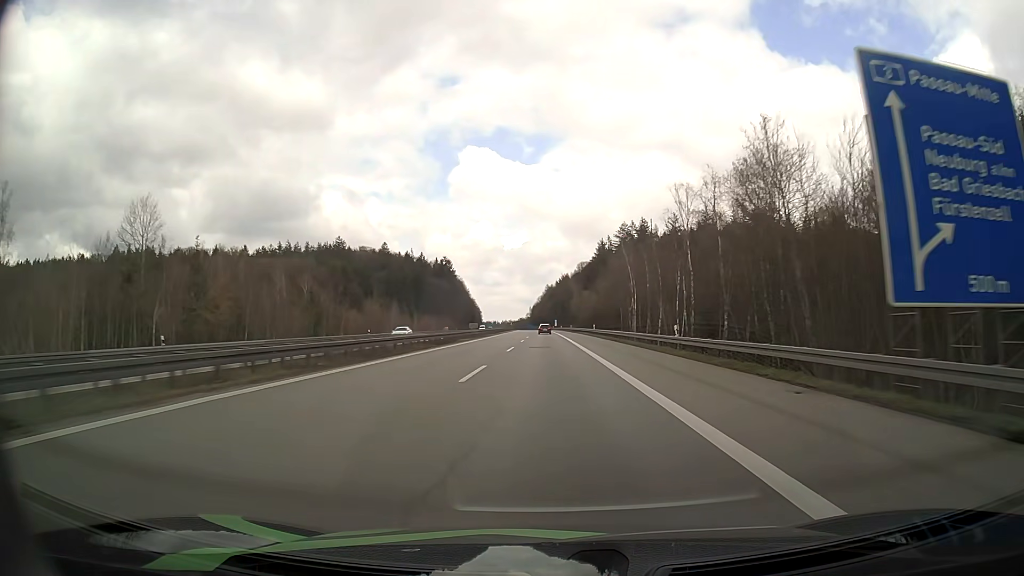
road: motorway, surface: asphalt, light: Day
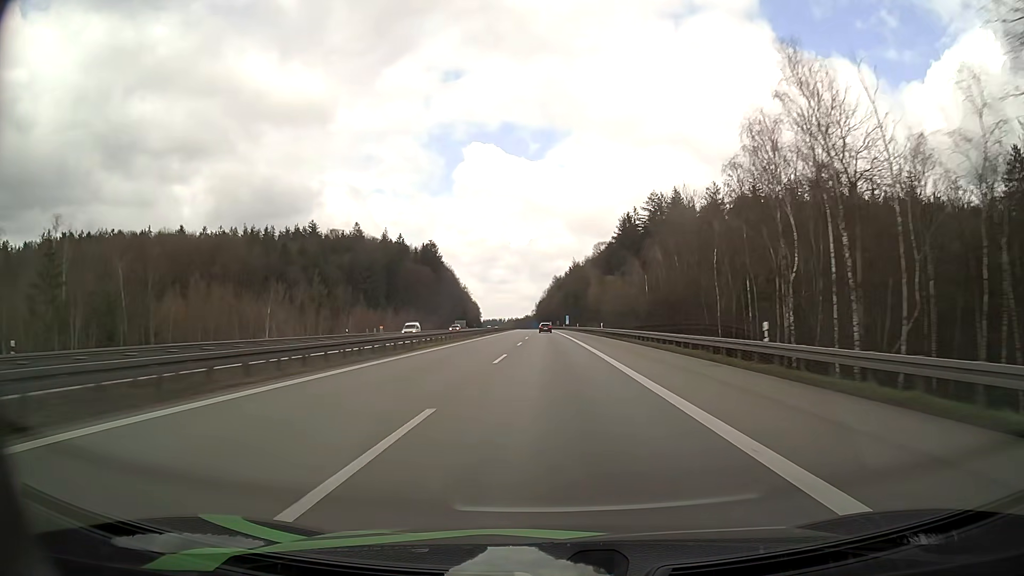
(-0.2, +65.1) m; -1°
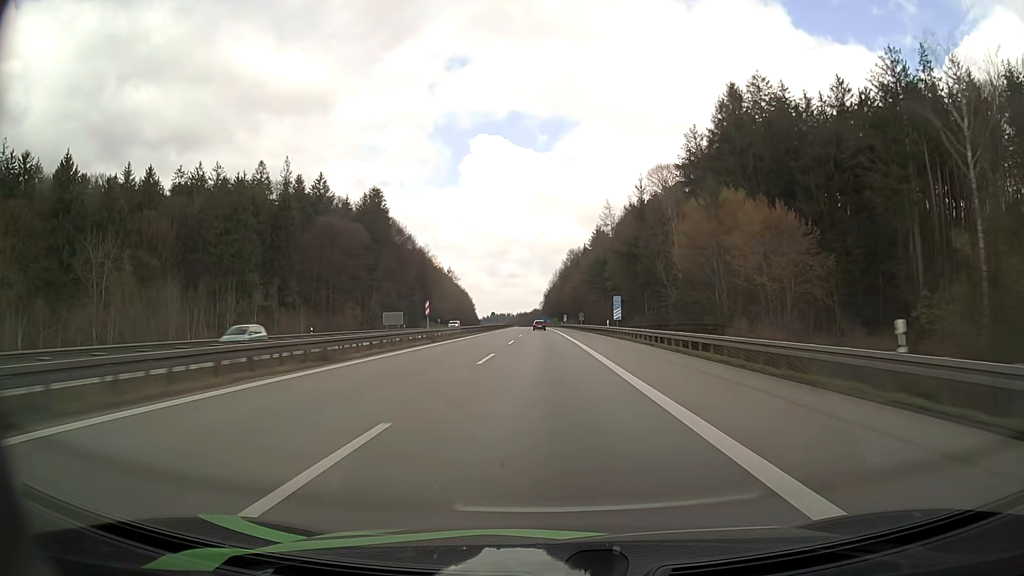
(-0.5, +109.5) m; -1°
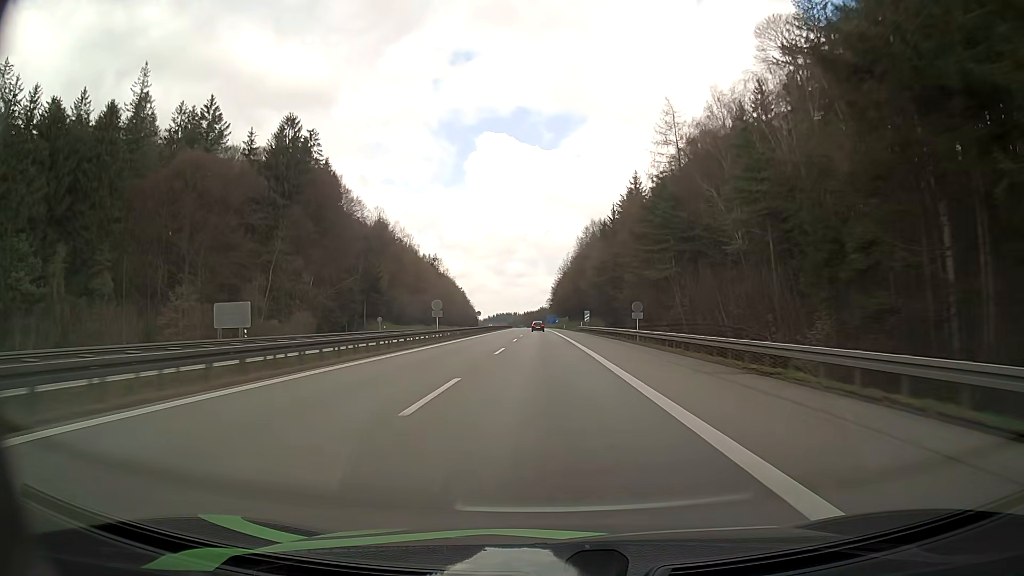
(-0.6, +64.6) m; -1°
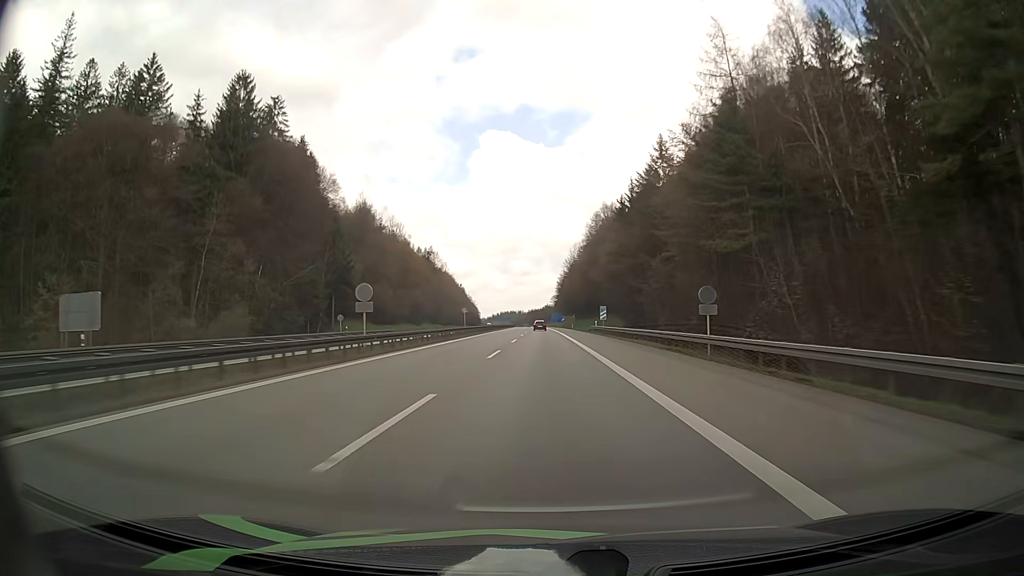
(0.0, +21.4) m; 0°
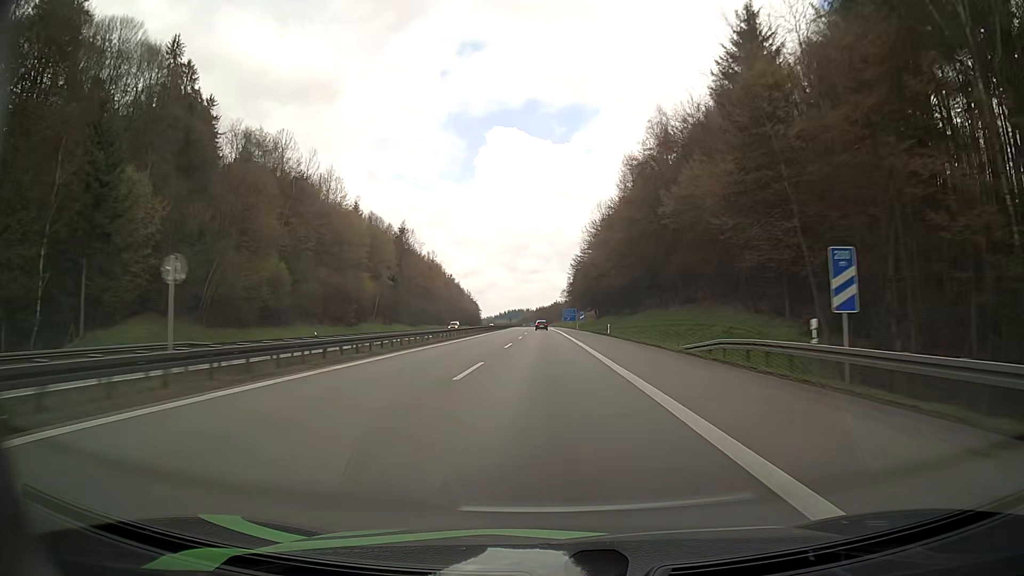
(-0.4, +62.4) m; -1°
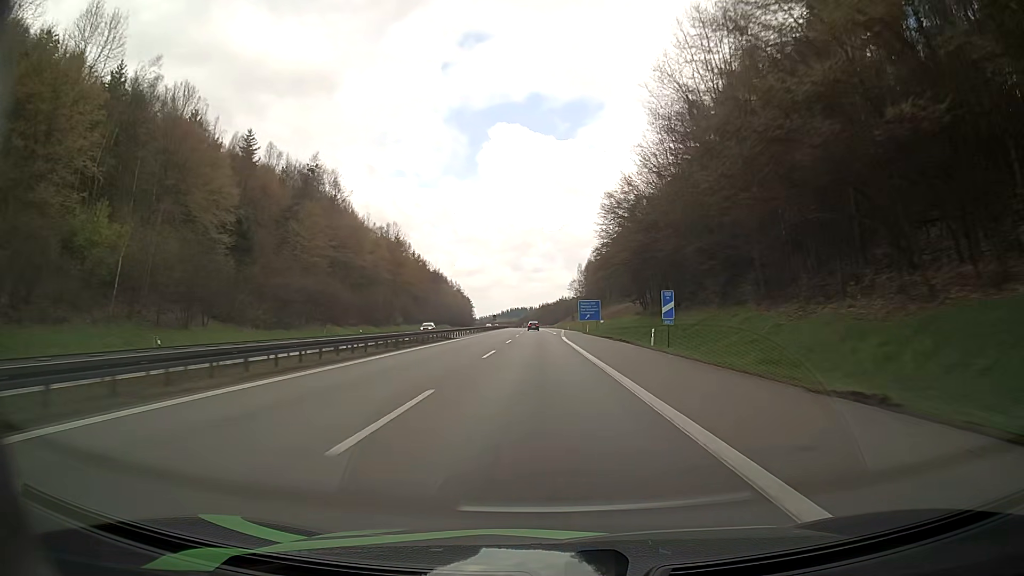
(-0.5, +79.7) m; 0°
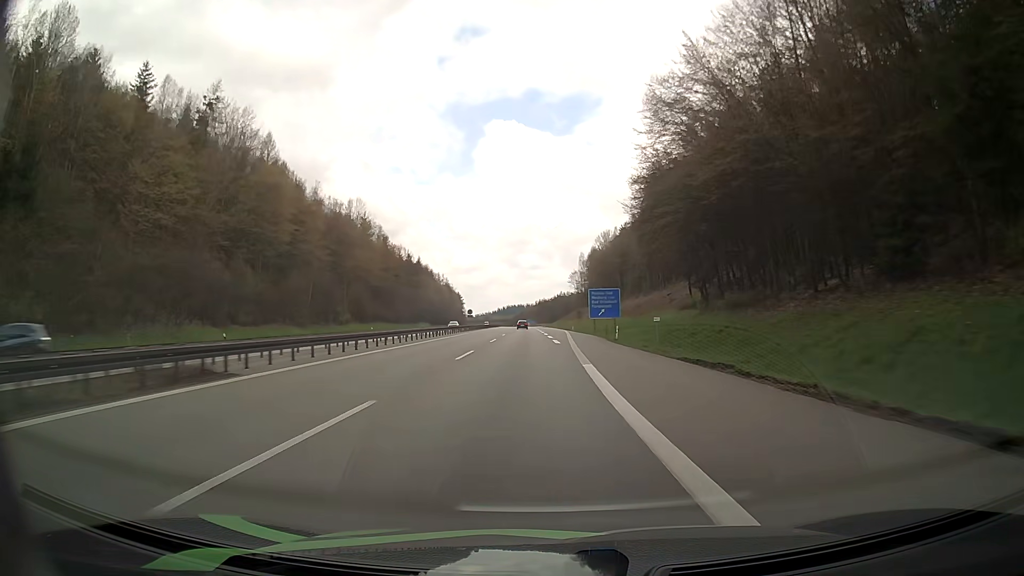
(+0.1, +38.1) m; 0°
(0, +10) (0, +20) (0, +30) (0, +40) (0, +50) (0, +60) (0, +70) (0, +80) (0, +90) (0, +100) m
